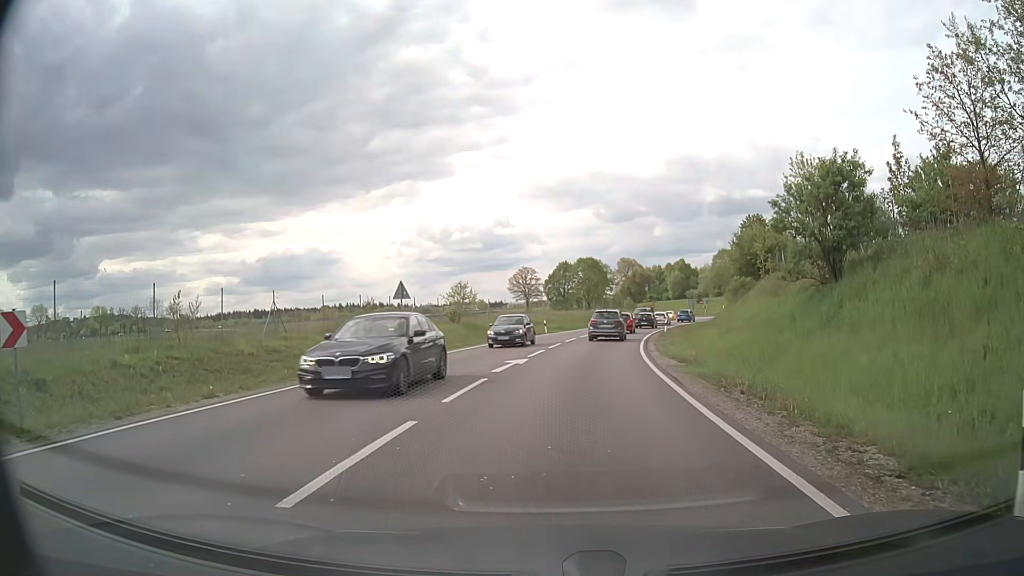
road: primary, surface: asphalt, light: Day
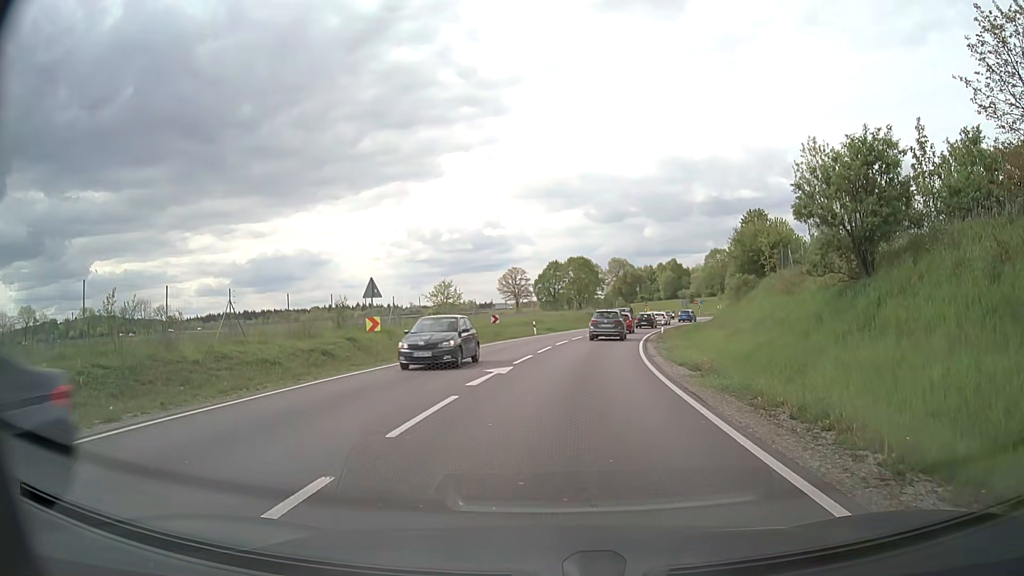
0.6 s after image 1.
(0.0, +3.1) m; +1°
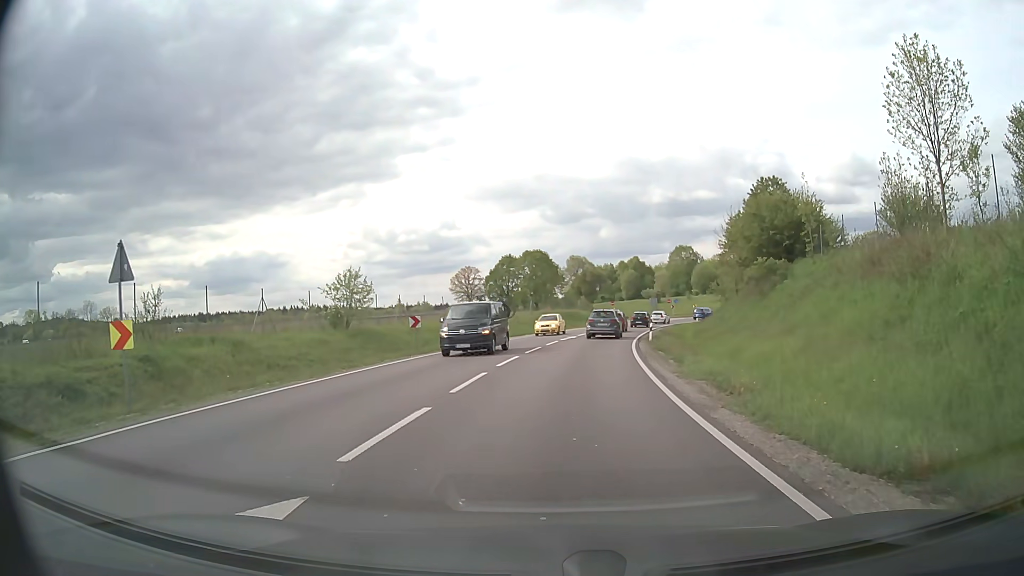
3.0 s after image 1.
(+0.4, +13.4) m; +4°
